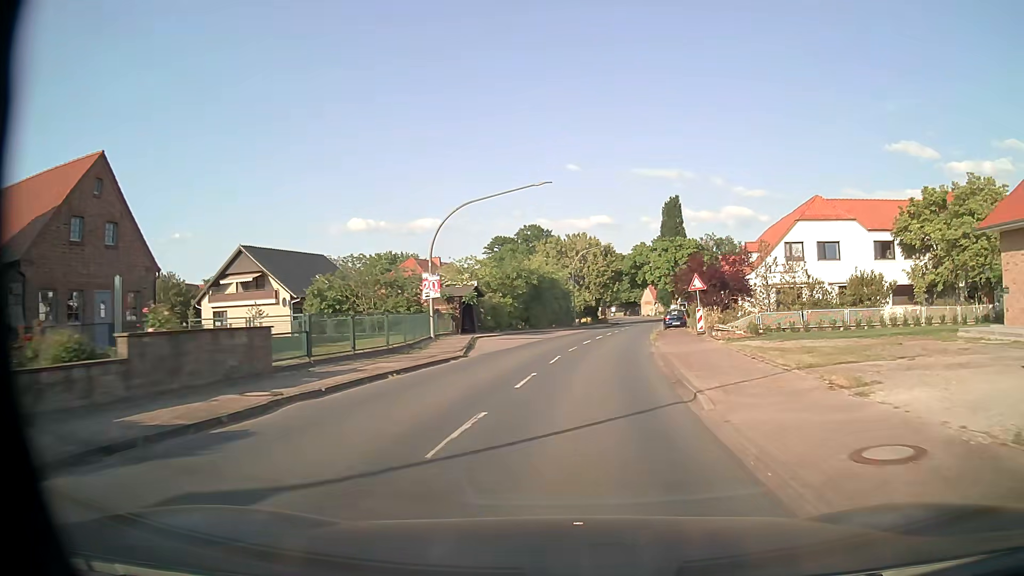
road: secondary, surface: asphalt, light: Day
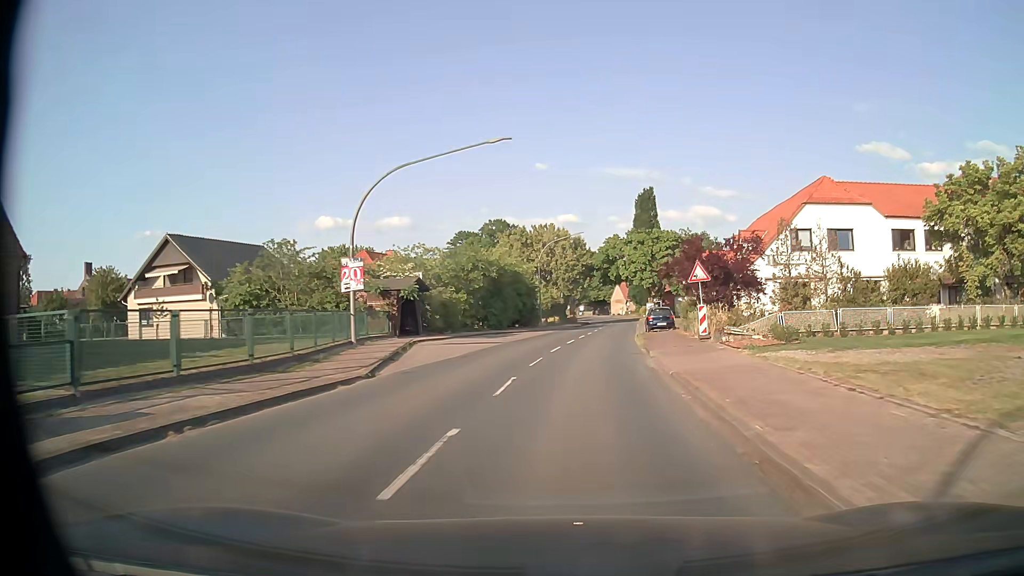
(+0.2, +7.7) m; +3°
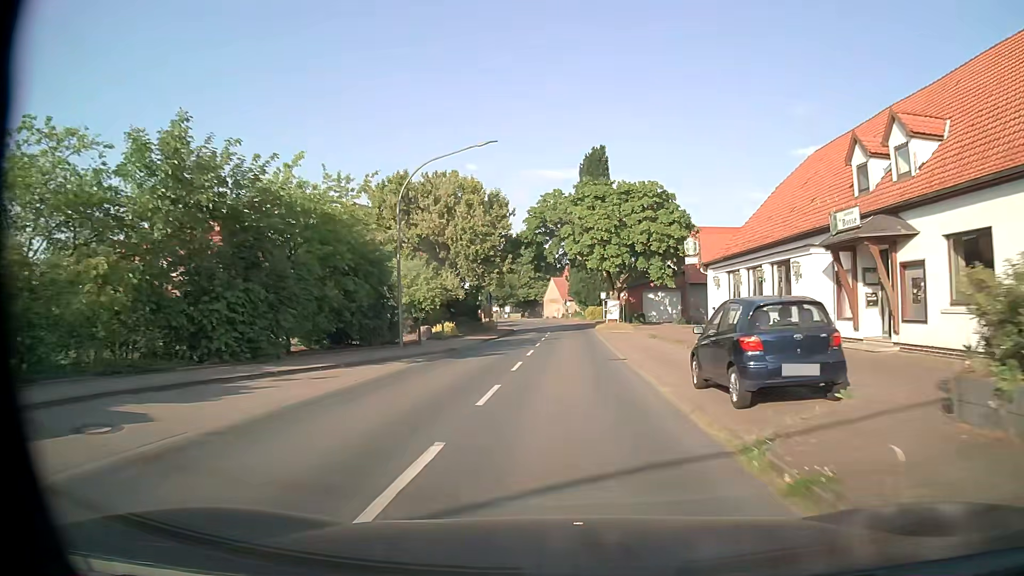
(+1.9, +30.6) m; +6°
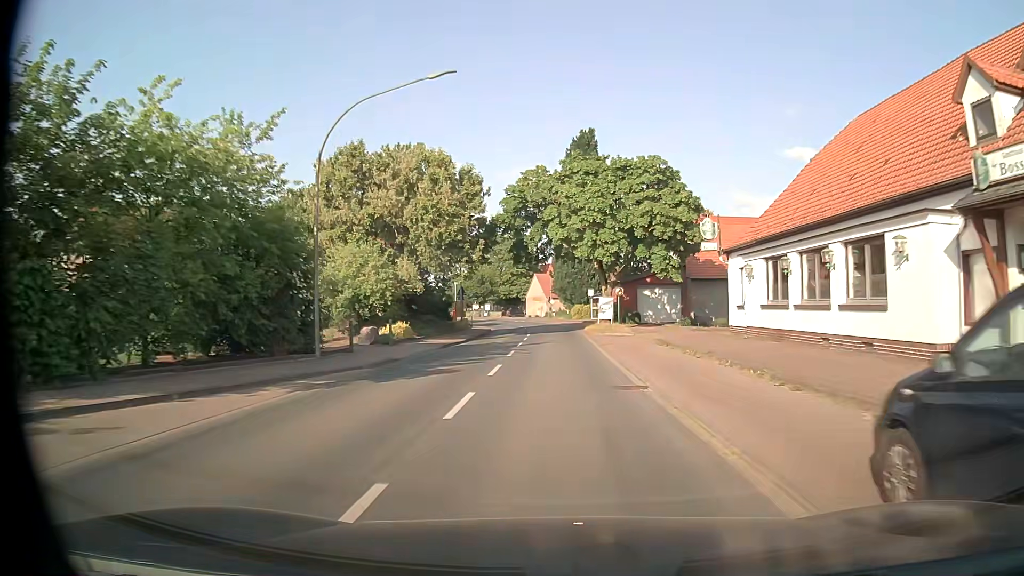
(+0.1, +7.6) m; +2°
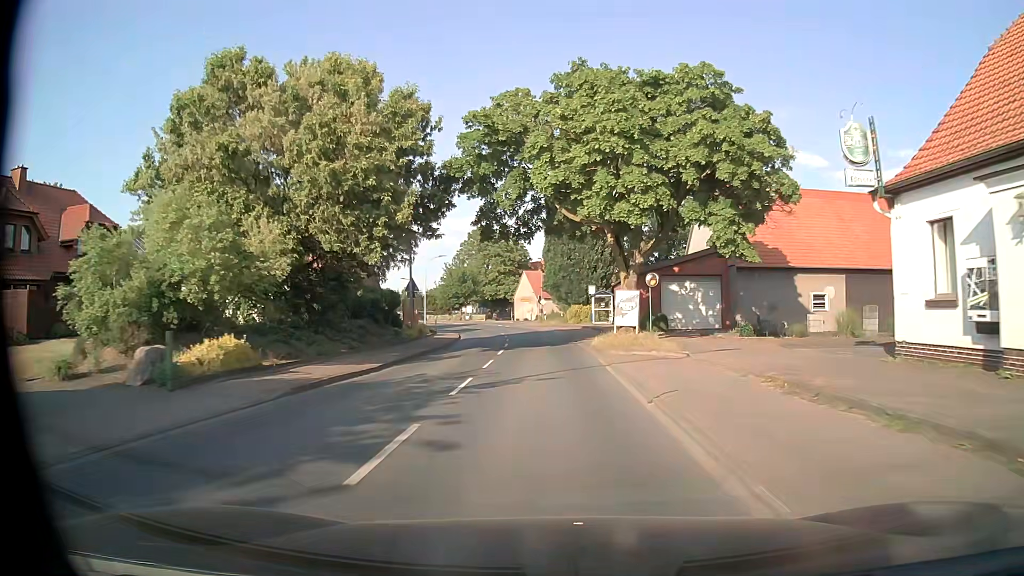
(+0.1, +15.3) m; +1°
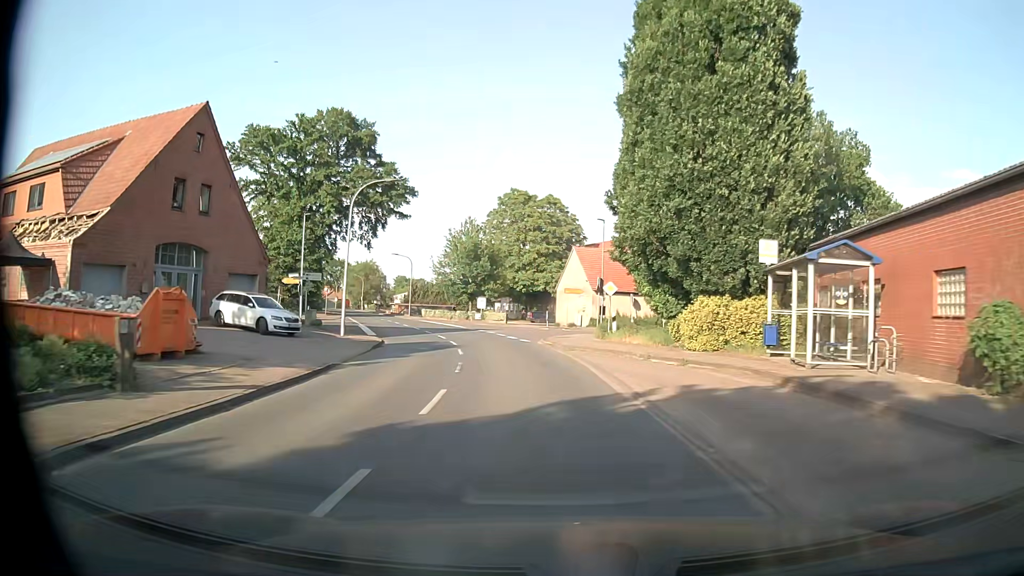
(-1.3, +38.5) m; -5°
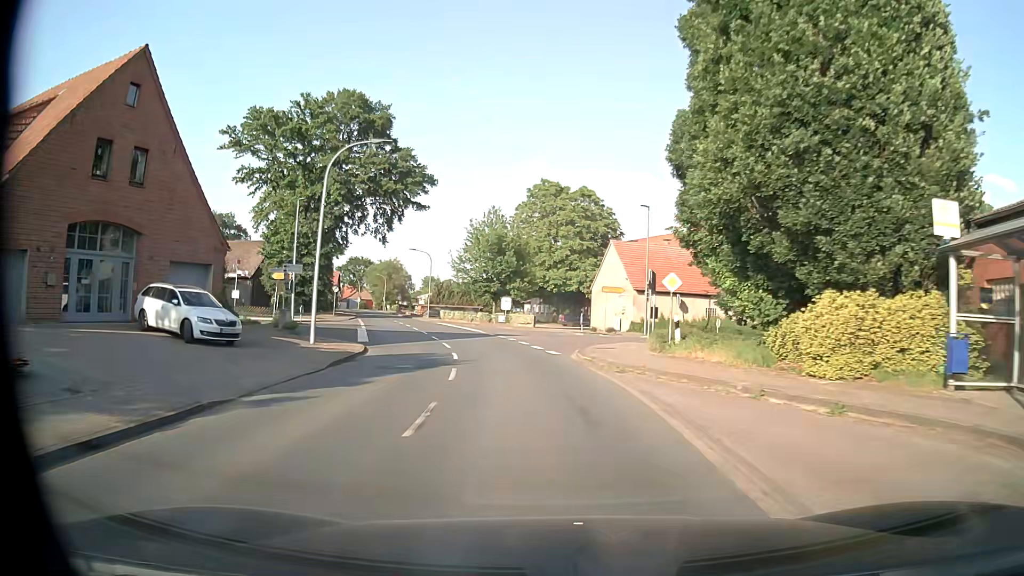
(-0.1, +7.8) m; -2°
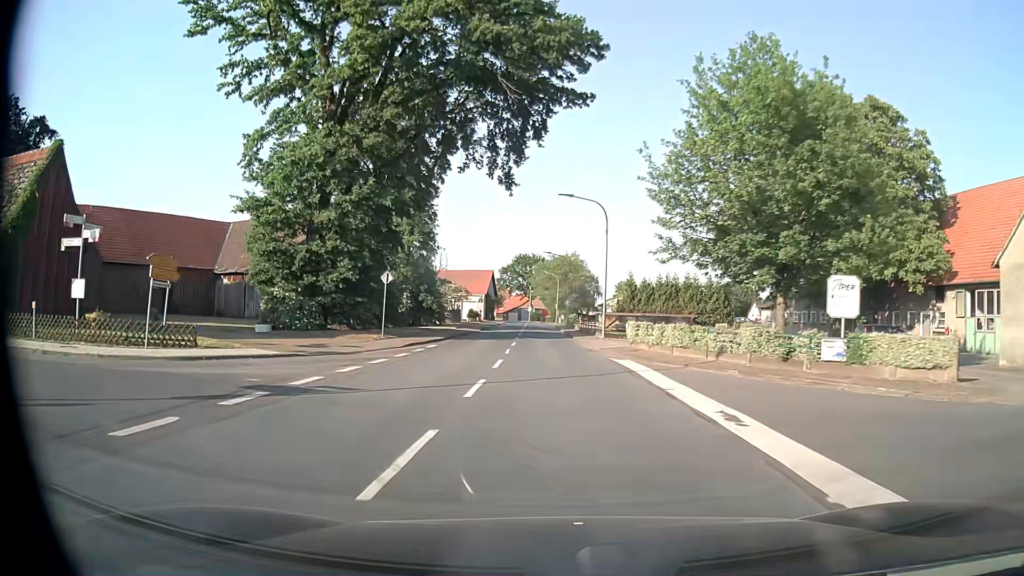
(-5.8, +38.3) m; -17°
(0, +10) (-1, +20) (-1, +30) (-1, +40) (-2, +50) (-2, +60) (-2, +70) (-3, +80) (-3, +90) (-4, +100) m
